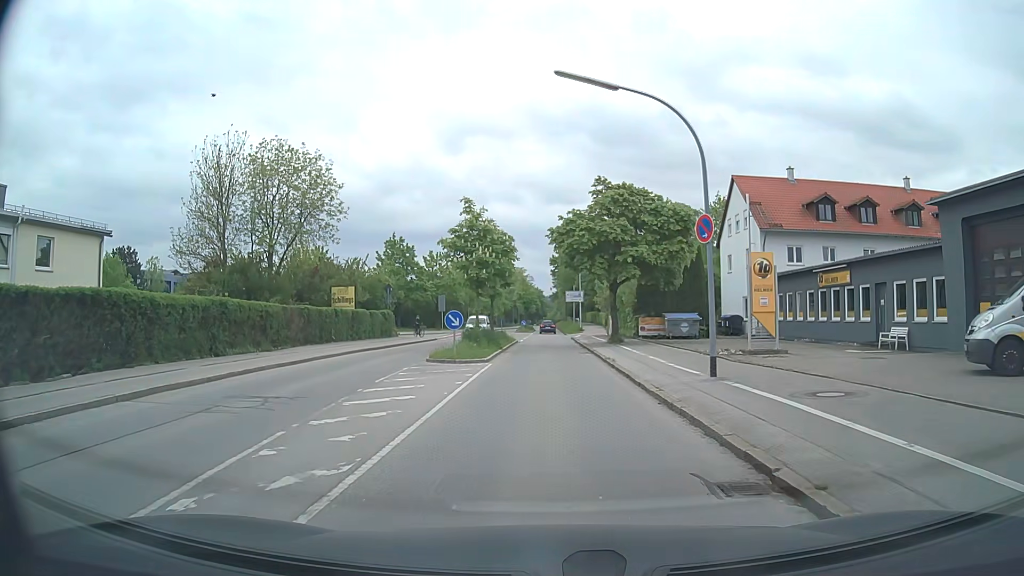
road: tertiary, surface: asphalt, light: Day
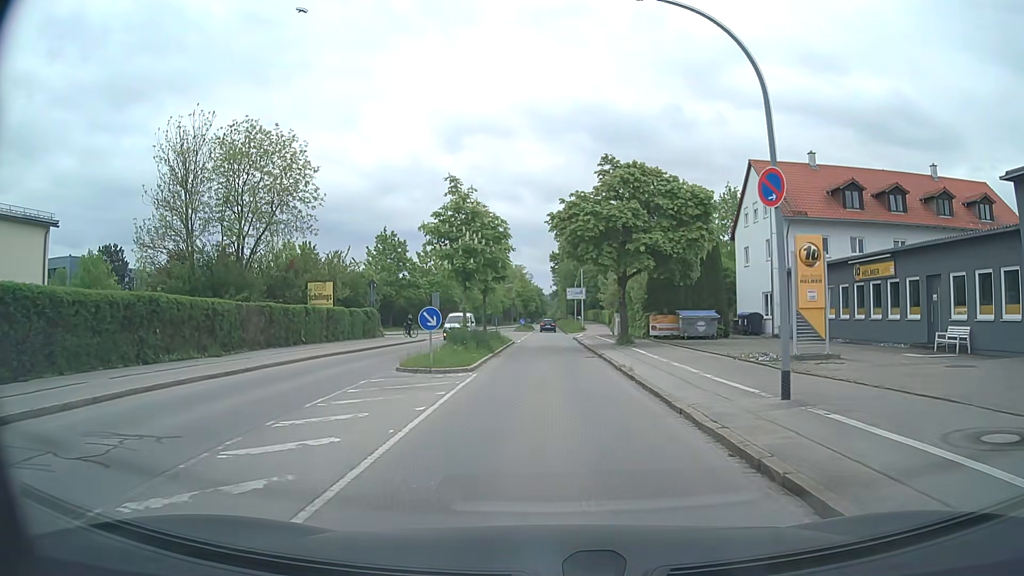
(0.0, +4.4) m; 0°
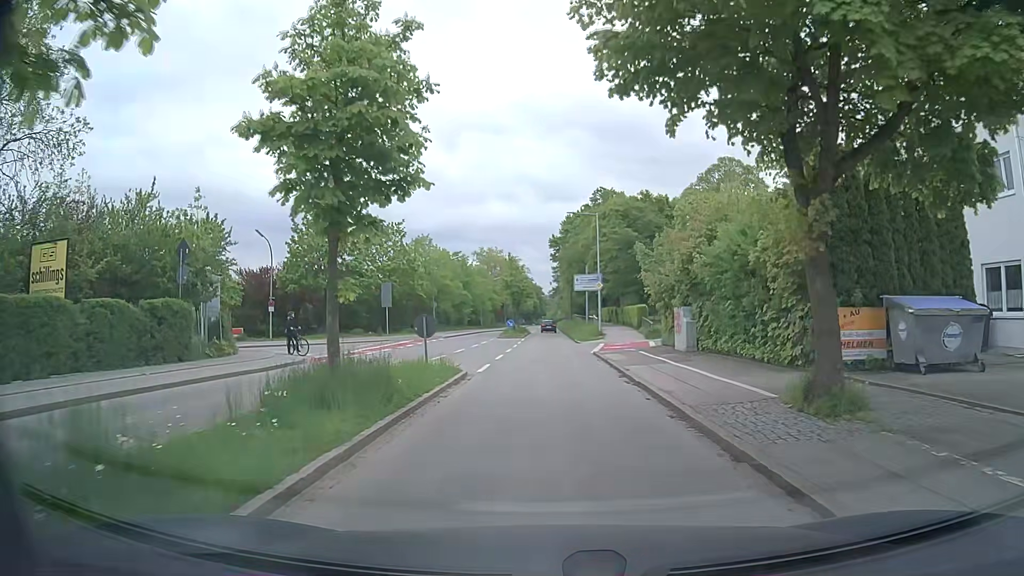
(0.0, +23.4) m; 0°
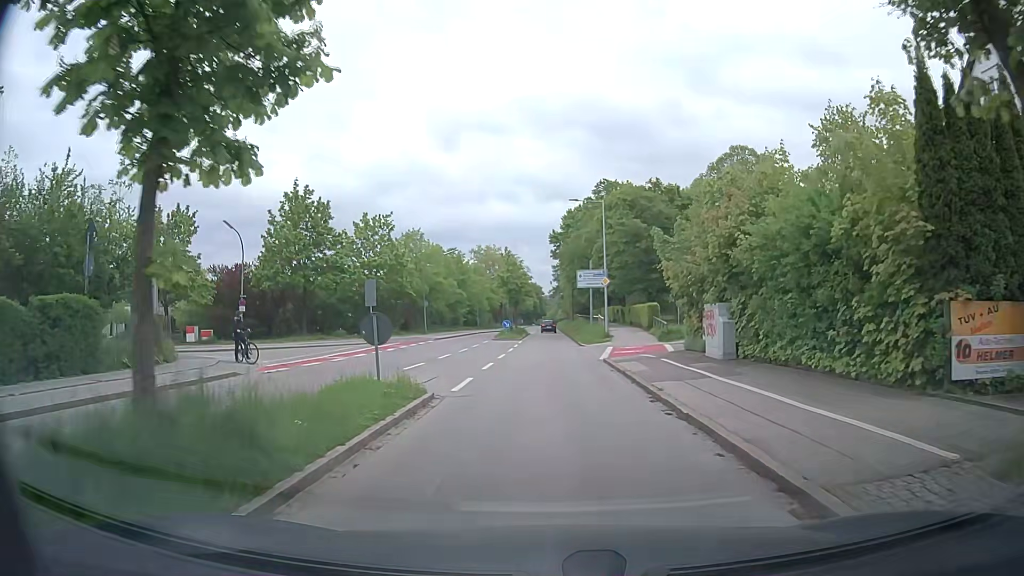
(0.0, +5.0) m; 0°
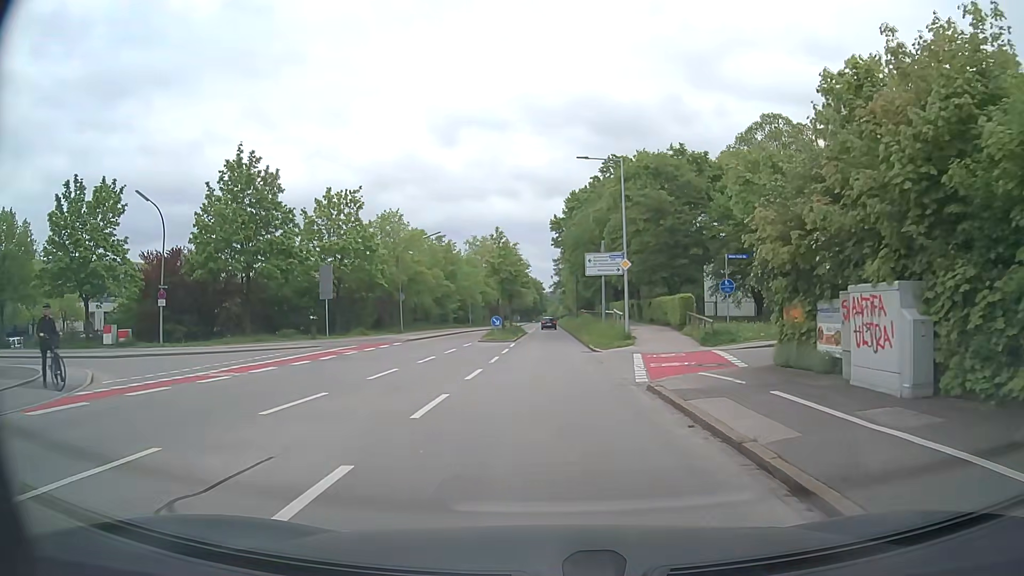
(0.0, +10.2) m; -1°
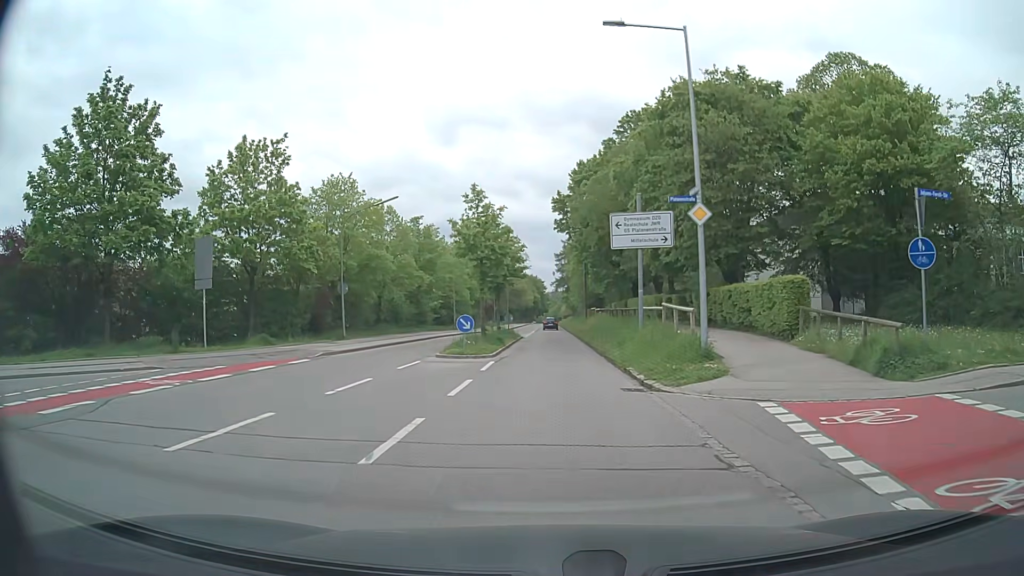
(+0.2, +14.7) m; 0°
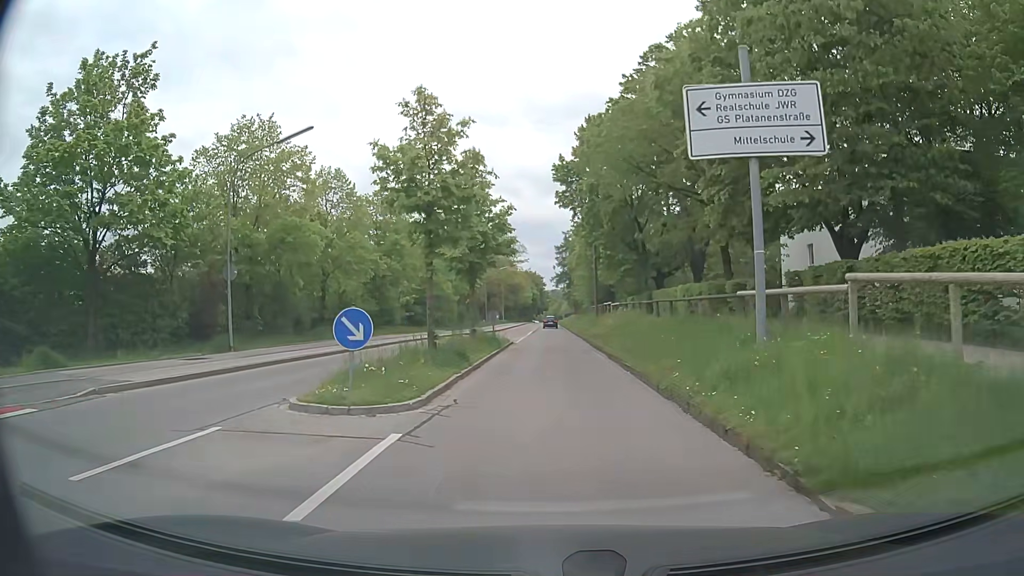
(+0.1, +13.3) m; +1°
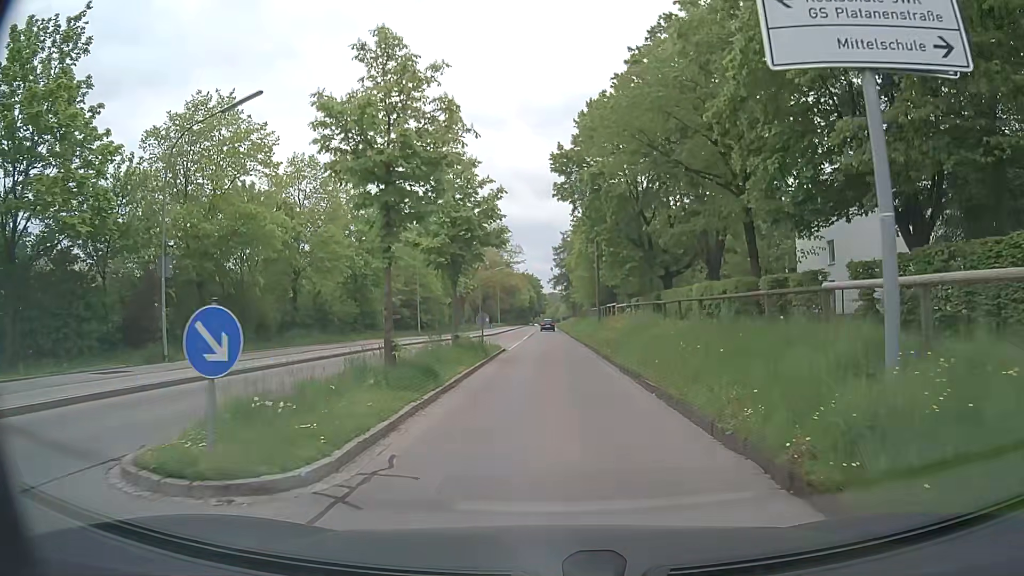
(0.0, +4.2) m; 0°
(0, +10) (0, +20) (0, +30) (0, +40) (0, +50) (0, +60) (+1, +70) (+1, +80) (+1, +90) (+1, +100) m
